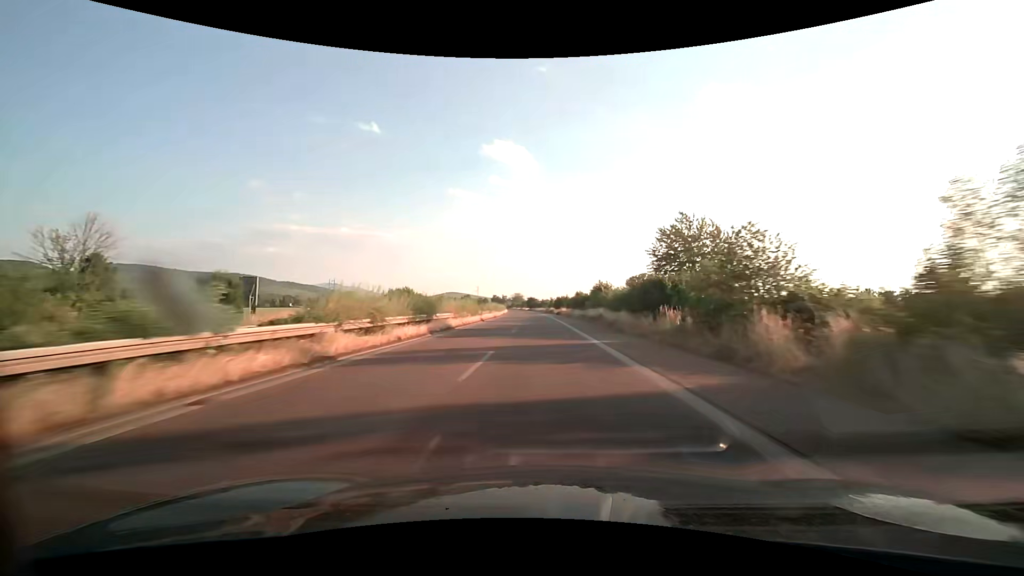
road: trunk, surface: asphalt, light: Day
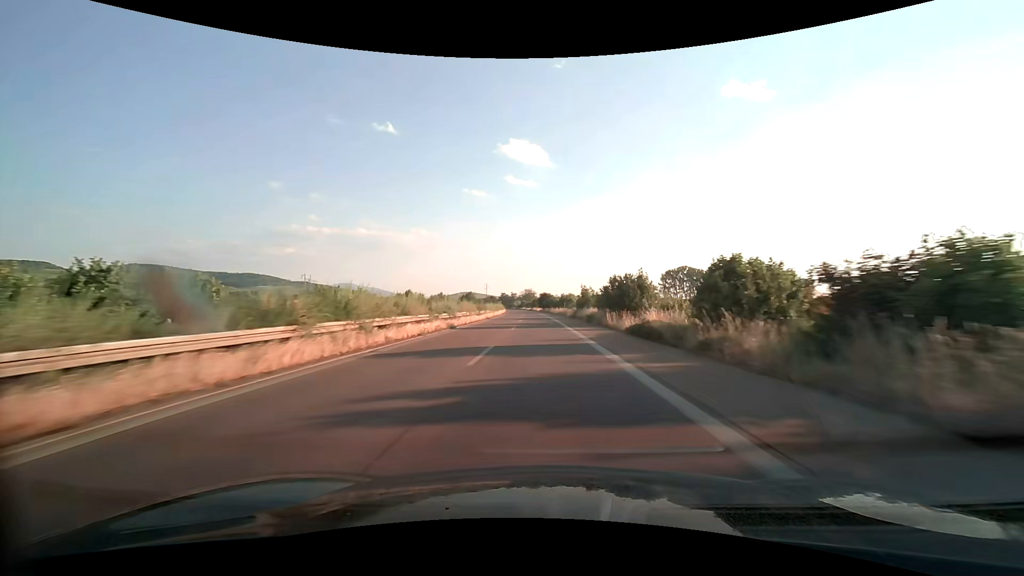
(-1.4, +69.7) m; -2°
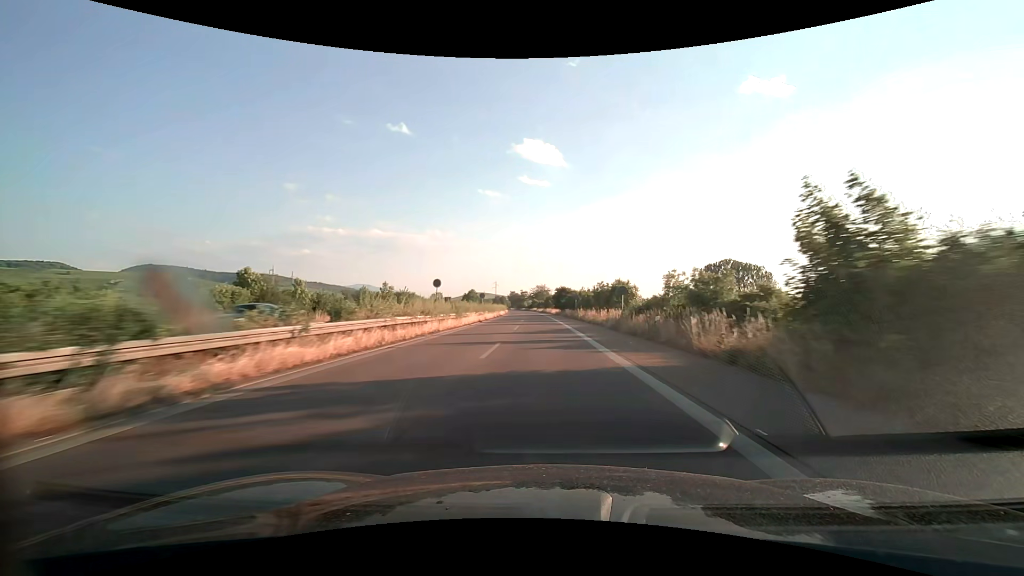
(-0.9, +52.2) m; -2°
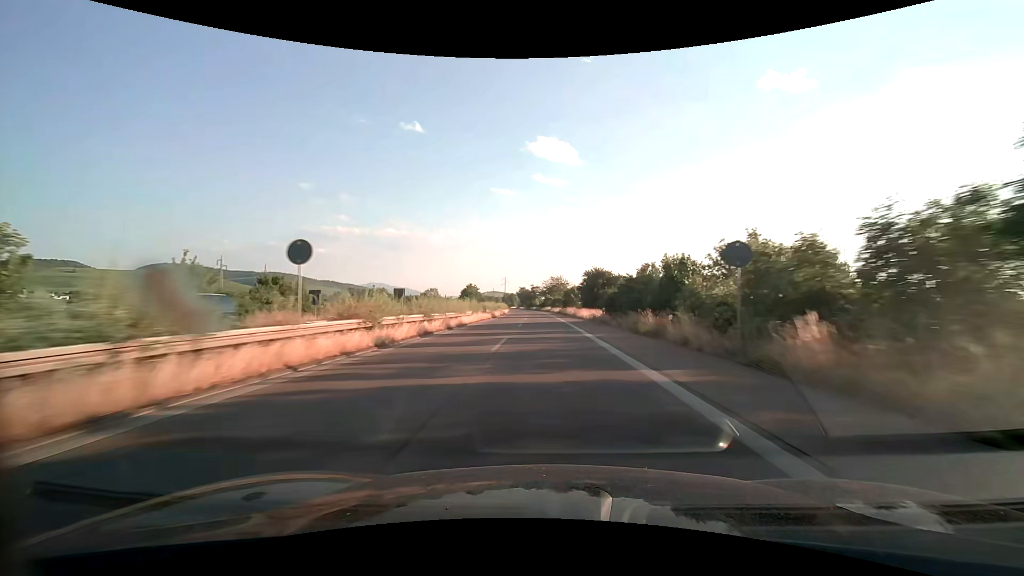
(-0.8, +52.2) m; -2°
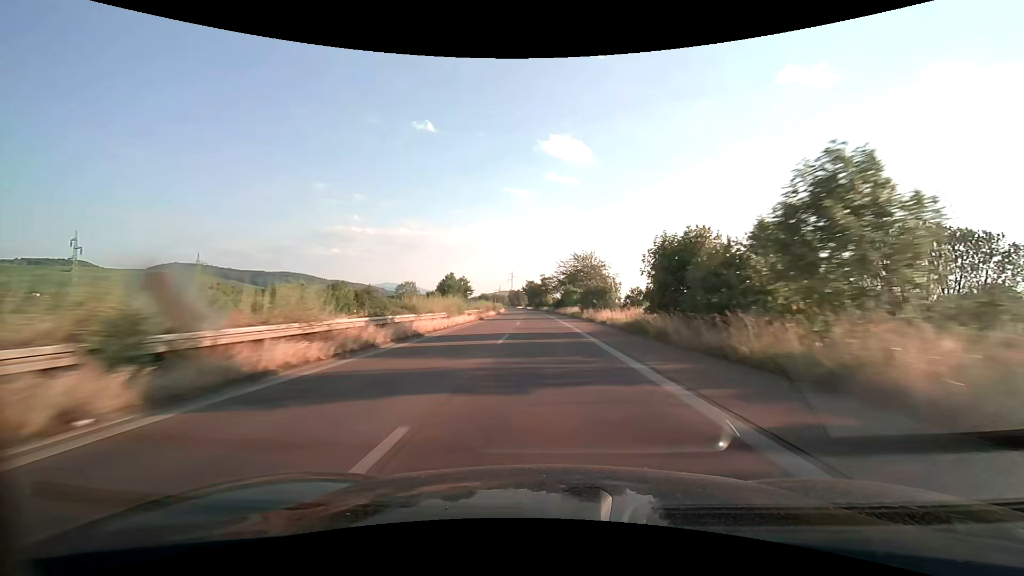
(-0.9, +69.6) m; -1°
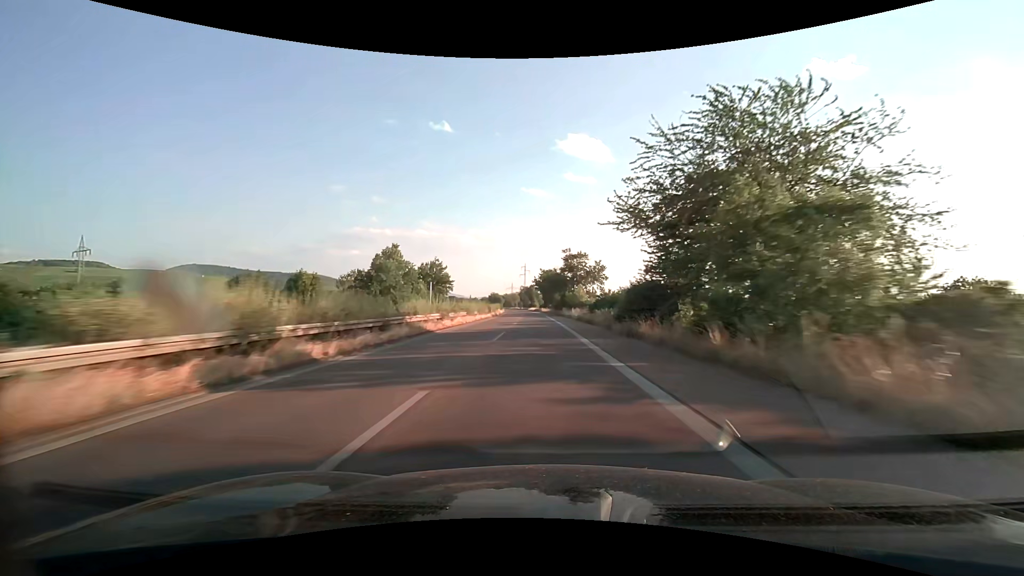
(-1.3, +69.6) m; -2°
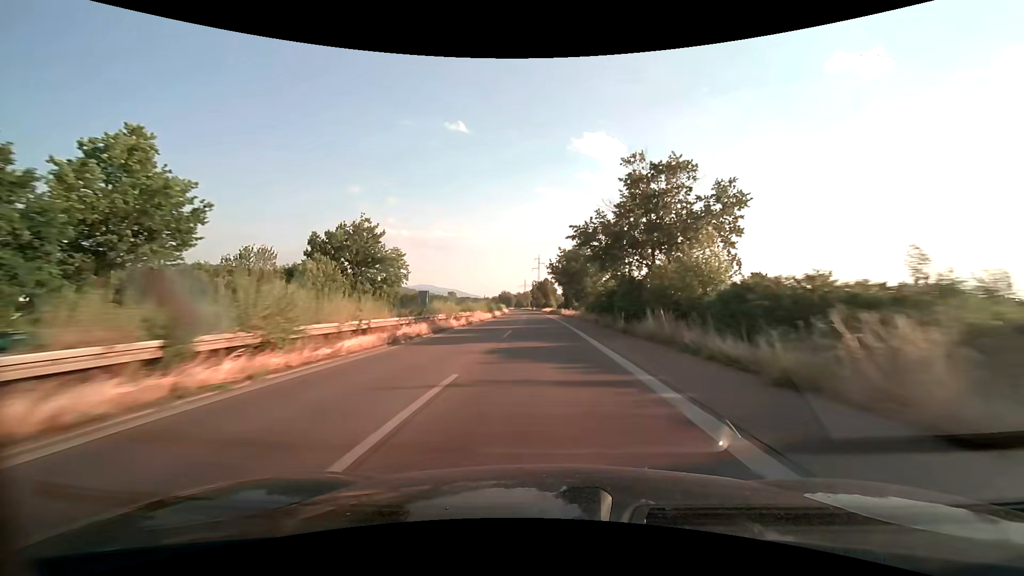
(-0.9, +52.2) m; -2°
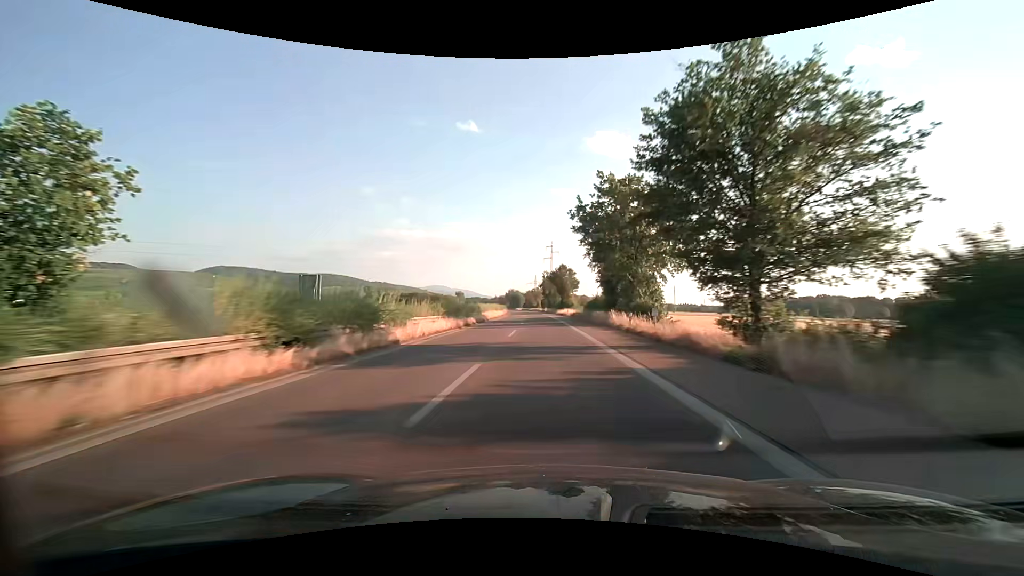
(-0.7, +52.2) m; -1°
(0, +10) (0, +20) (0, +30) (0, +40) (-1, +50) (-1, +60) (-1, +70) (-1, +80) (-2, +90) (-2, +100) m
